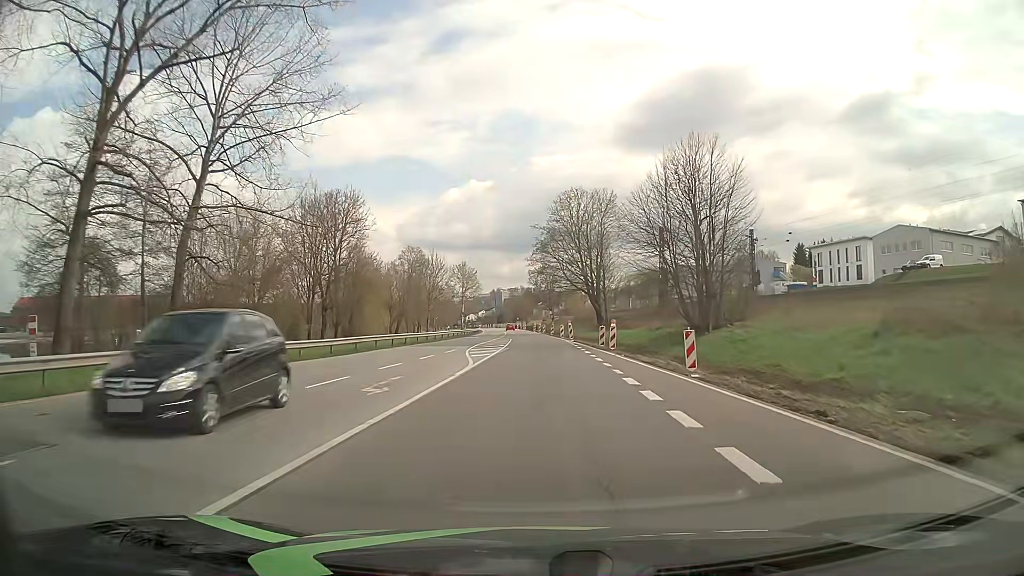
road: primary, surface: asphalt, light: Day
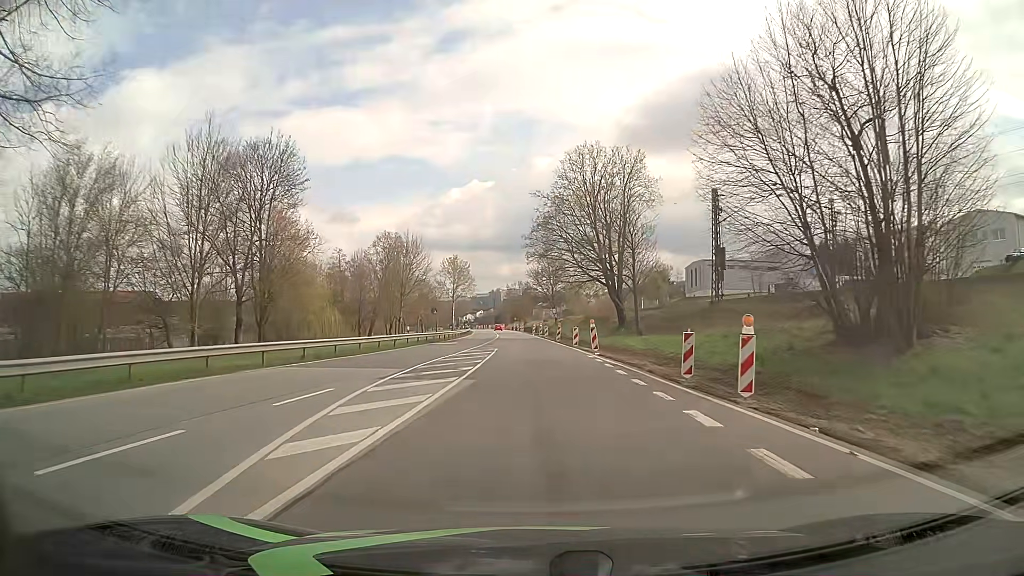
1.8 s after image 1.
(-0.1, +21.7) m; 0°
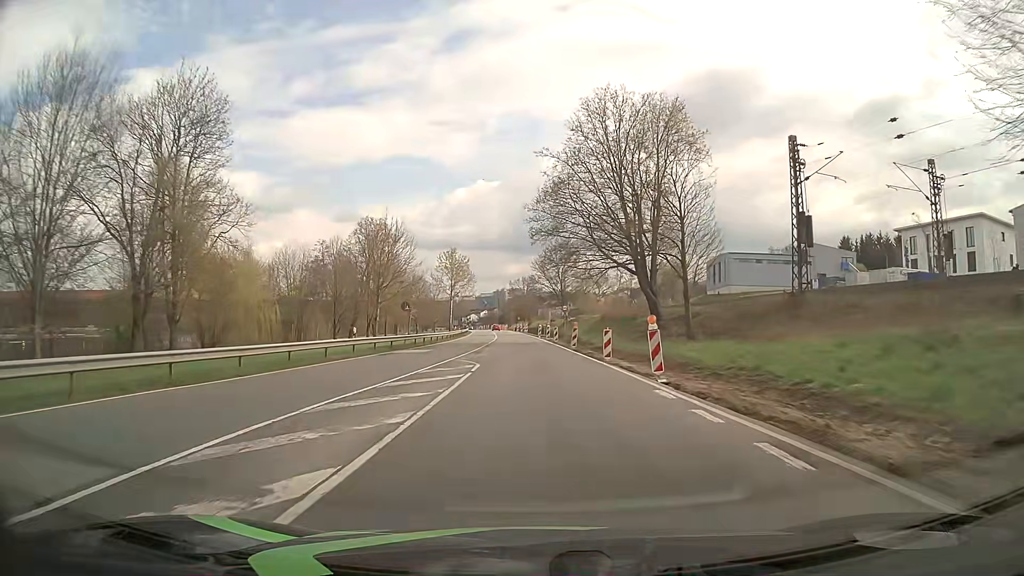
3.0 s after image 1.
(-0.1, +15.3) m; 0°
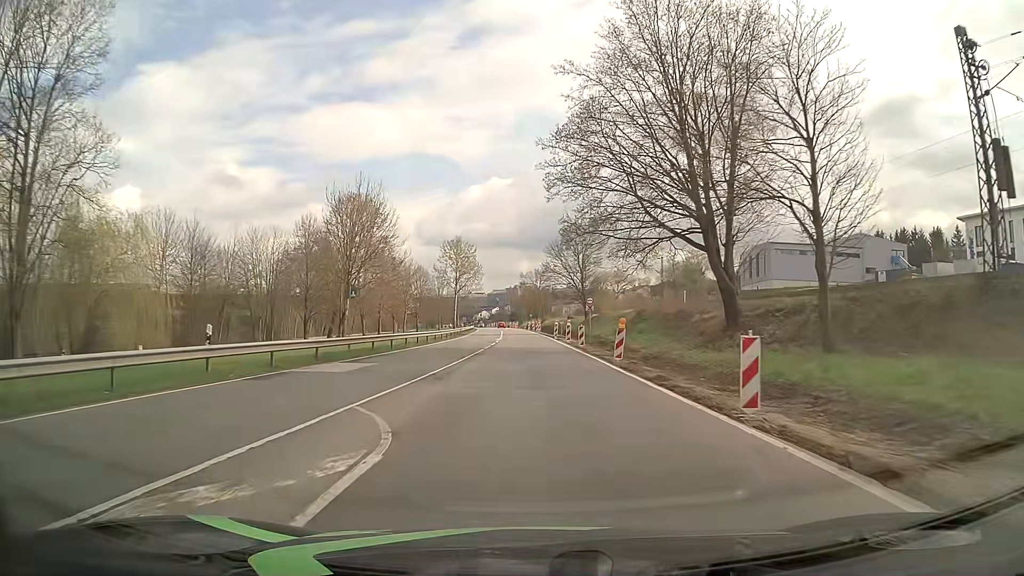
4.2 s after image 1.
(-0.2, +15.9) m; -1°
